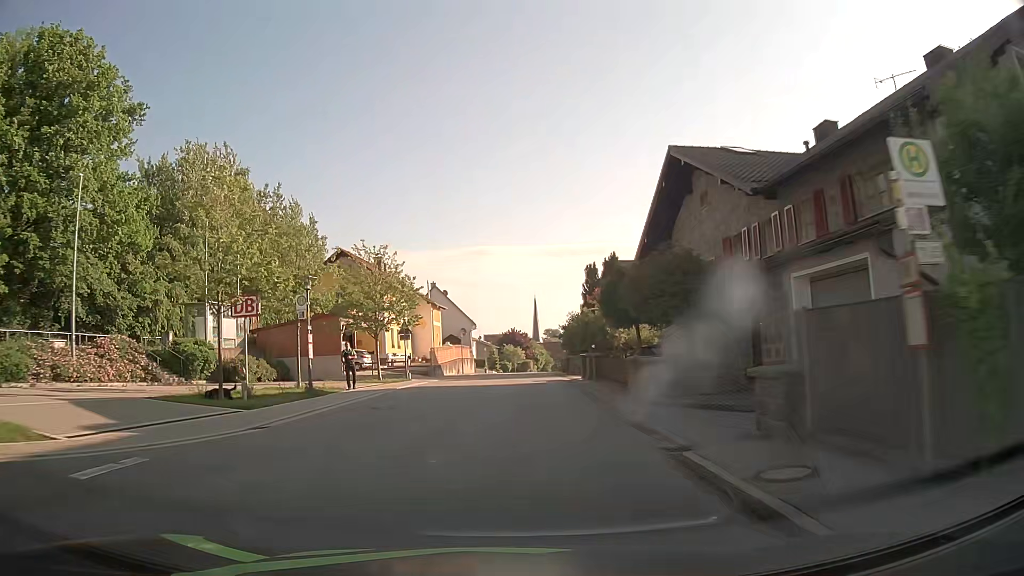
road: tertiary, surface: asphalt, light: Day
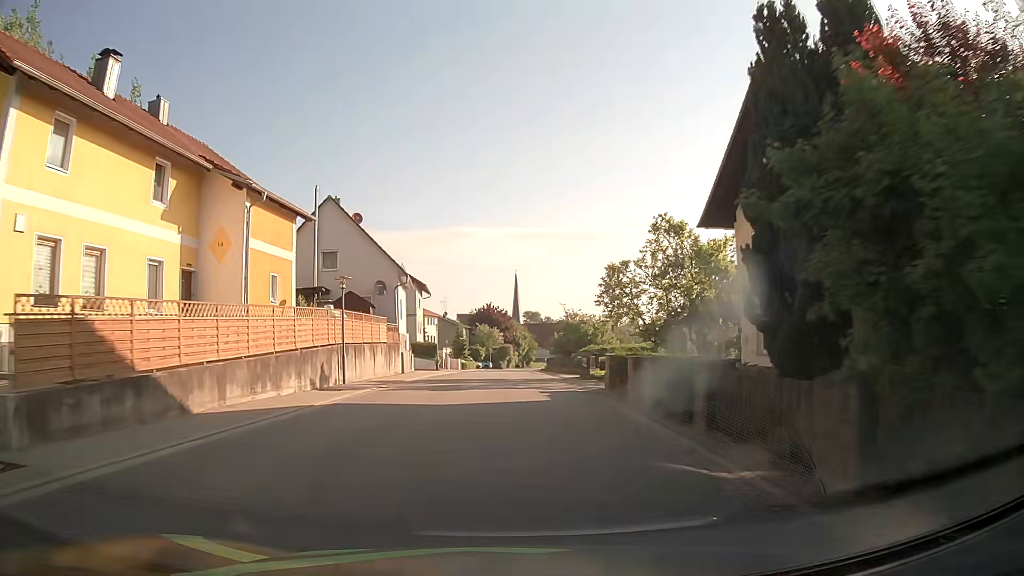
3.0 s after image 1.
(+0.7, +38.7) m; +2°
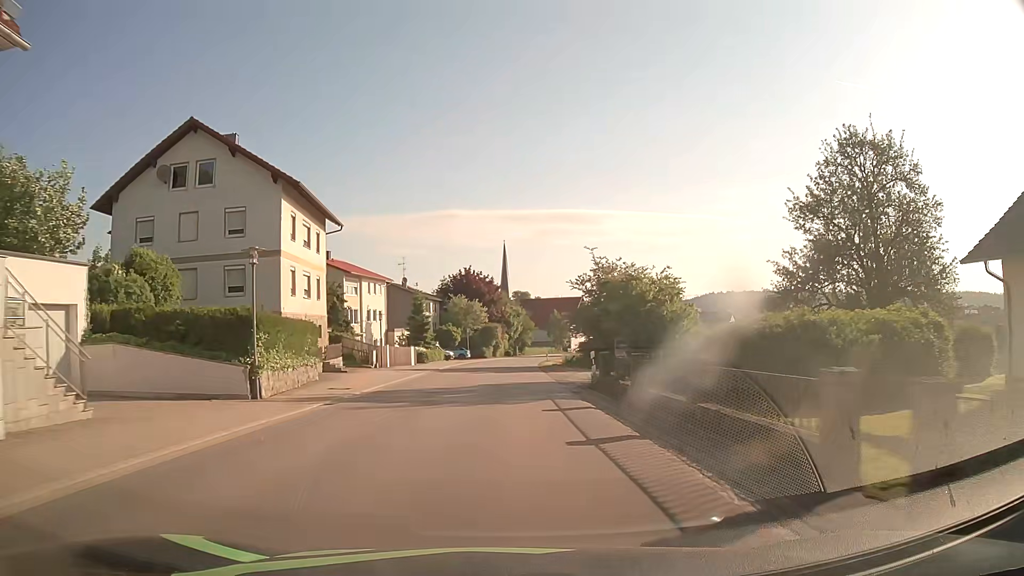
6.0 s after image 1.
(+0.2, +39.1) m; +1°
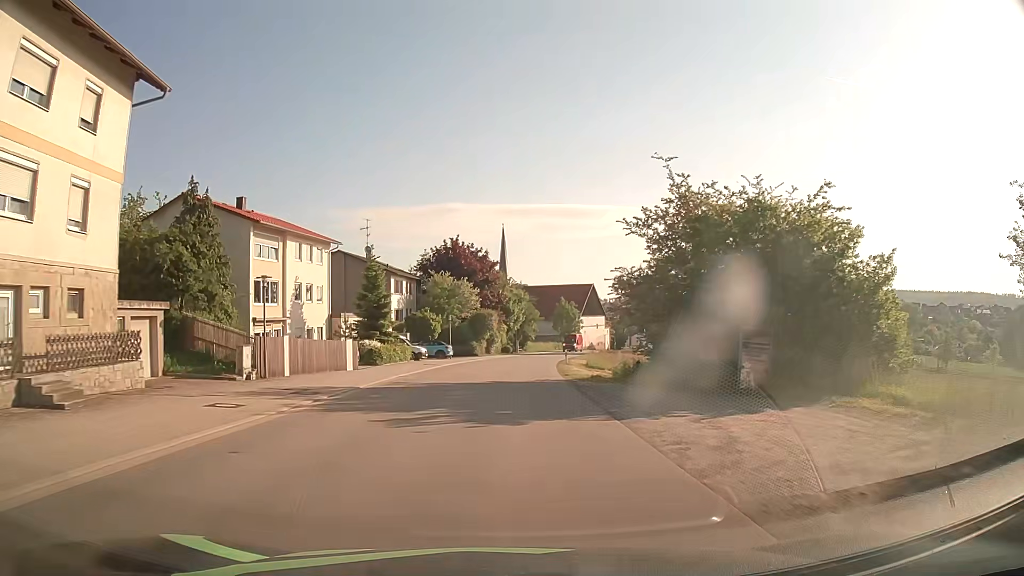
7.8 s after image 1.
(0.0, +23.5) m; 0°
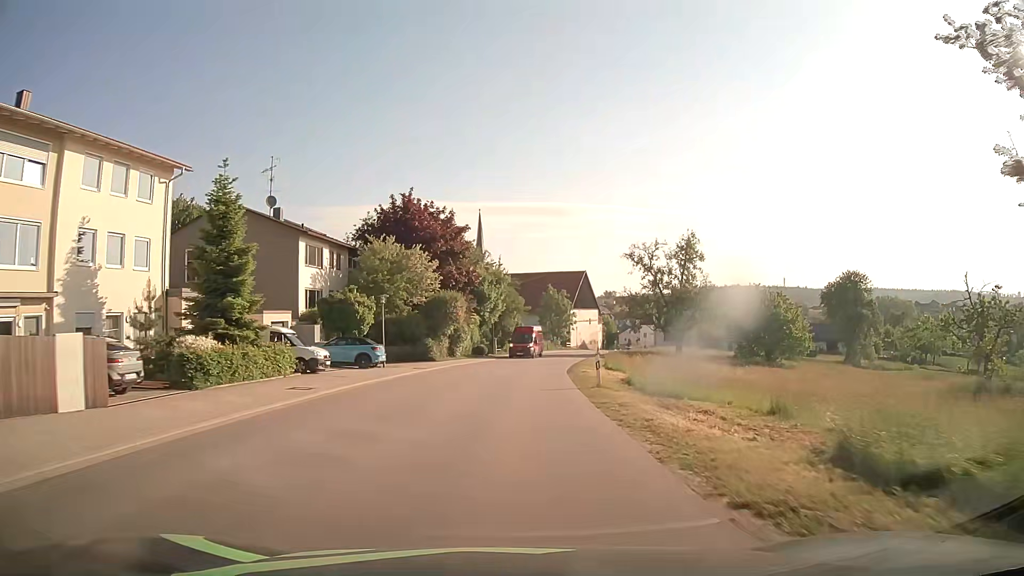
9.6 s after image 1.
(+0.3, +23.3) m; +2°
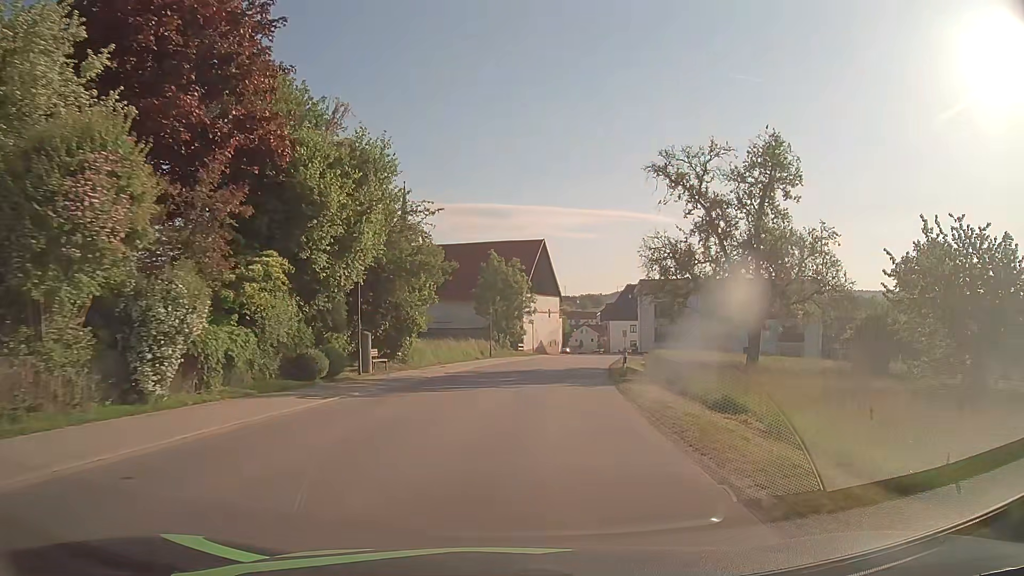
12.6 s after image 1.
(+1.6, +38.5) m; +5°
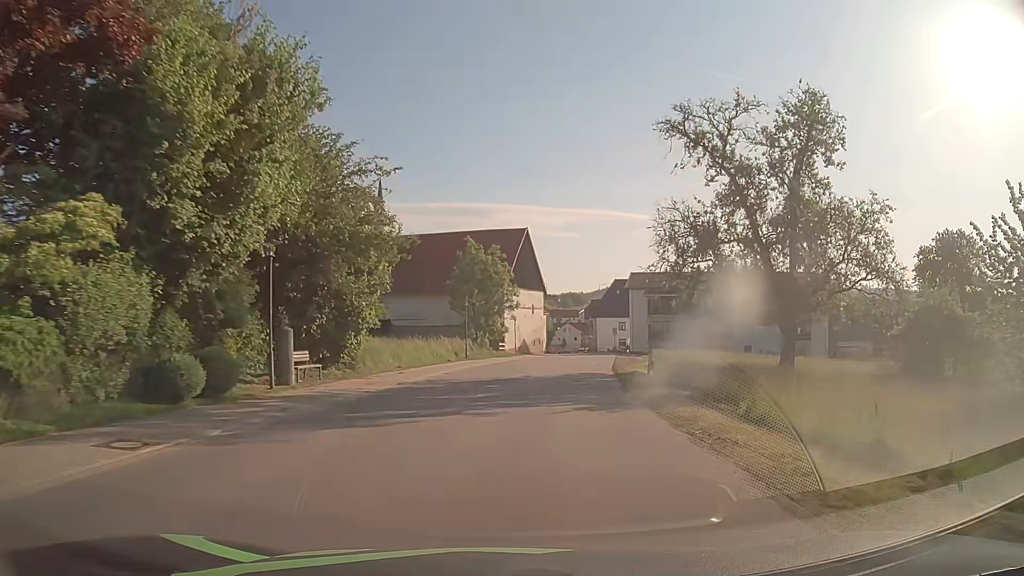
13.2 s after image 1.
(+0.1, +7.7) m; +1°
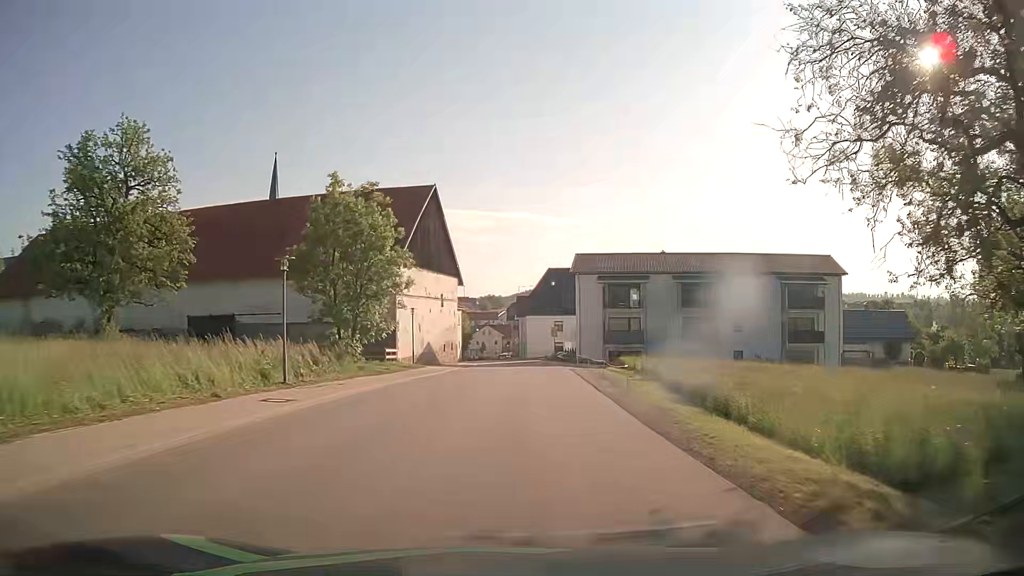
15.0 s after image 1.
(+1.5, +22.8) m; +7°
(0, +10) (+1, +20) (+1, +30) (+1, +40) (+1, +50) (+1, +60) (+1, +70) (0, +80) (-1, +90) (-2, +100) m
